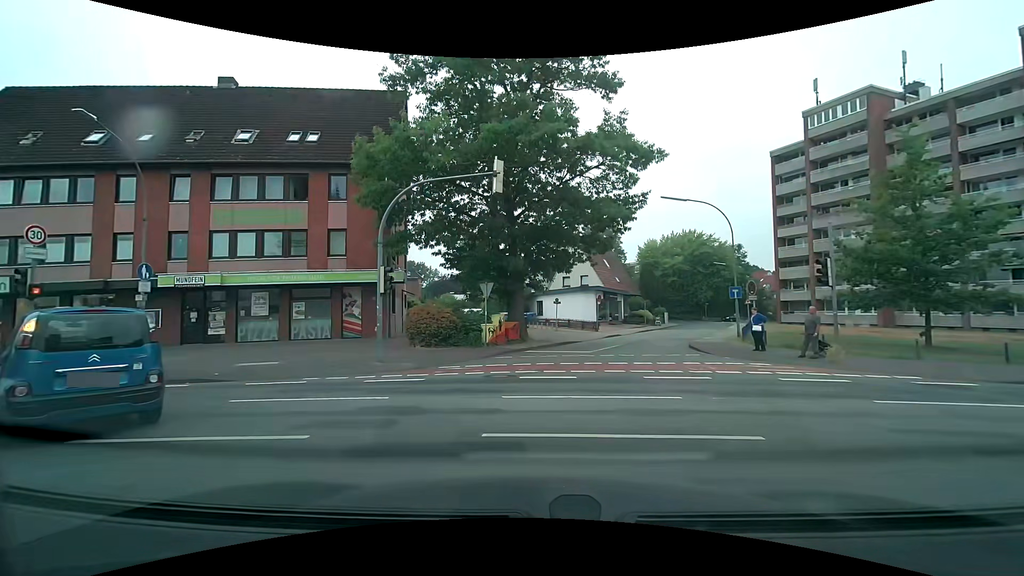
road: residential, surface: asphalt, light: Day
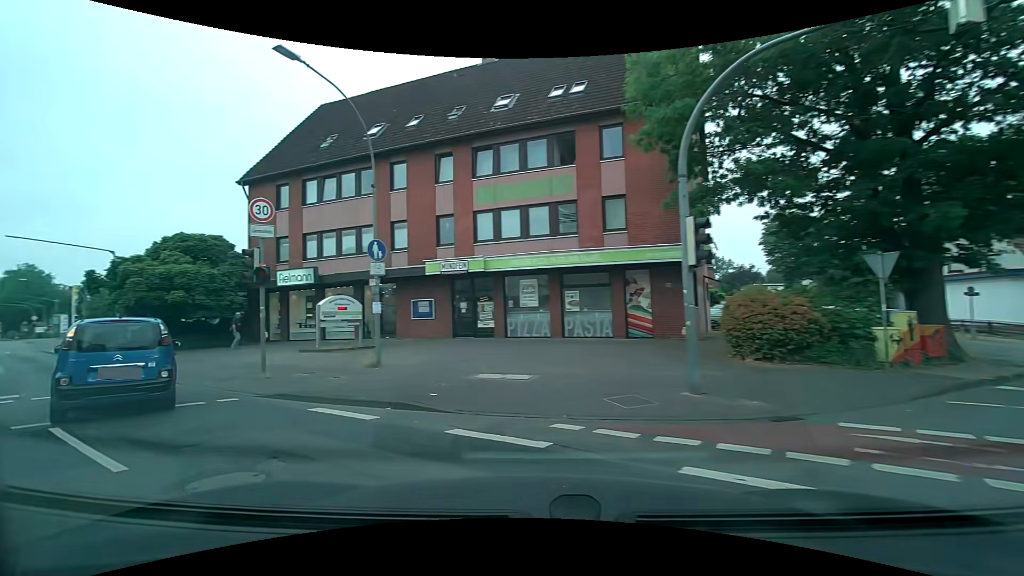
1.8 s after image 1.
(-1.7, +7.4) m; -31°
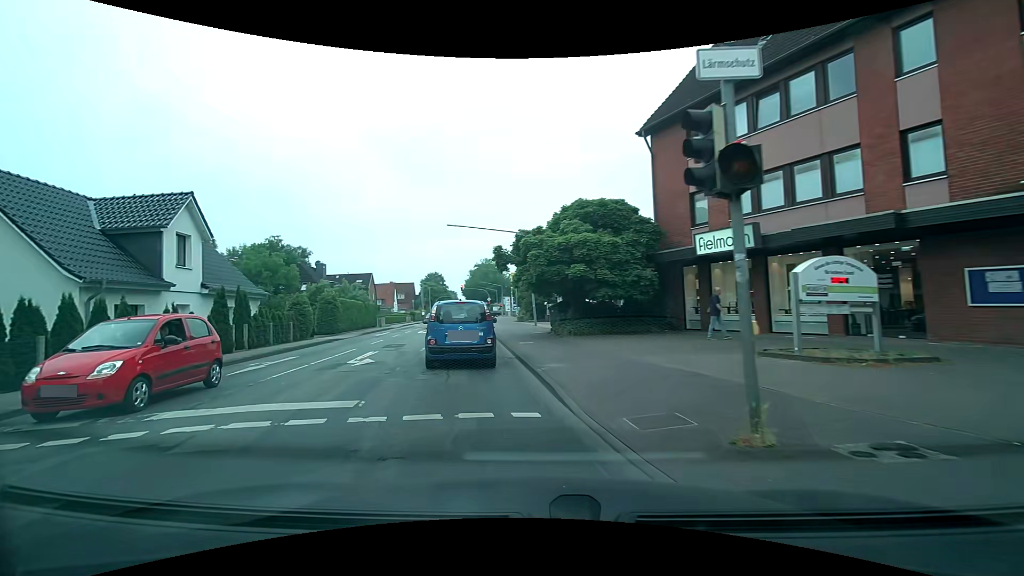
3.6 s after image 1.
(-3.9, +8.0) m; -45°
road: secondary
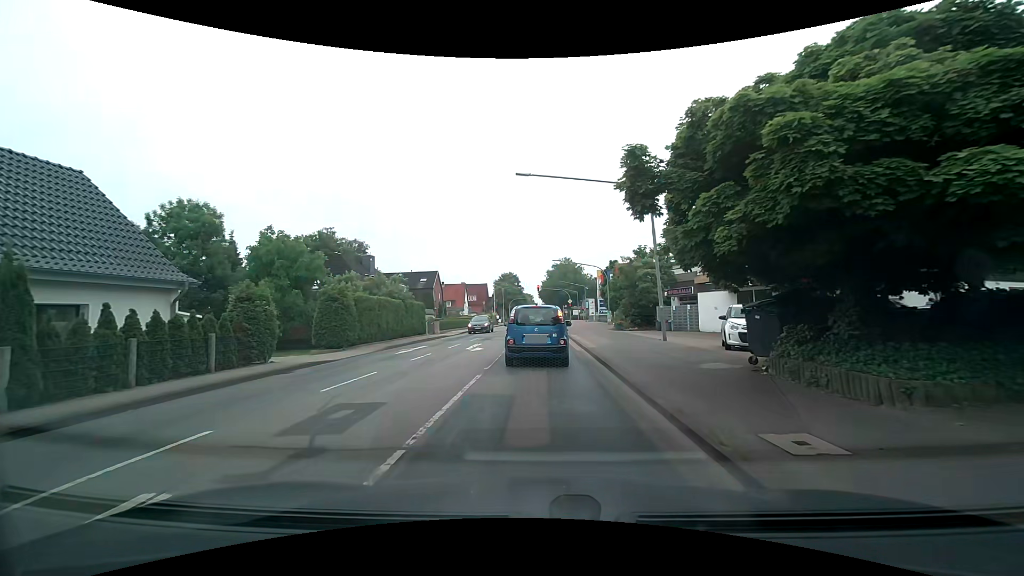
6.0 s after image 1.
(-1.8, +13.9) m; -9°
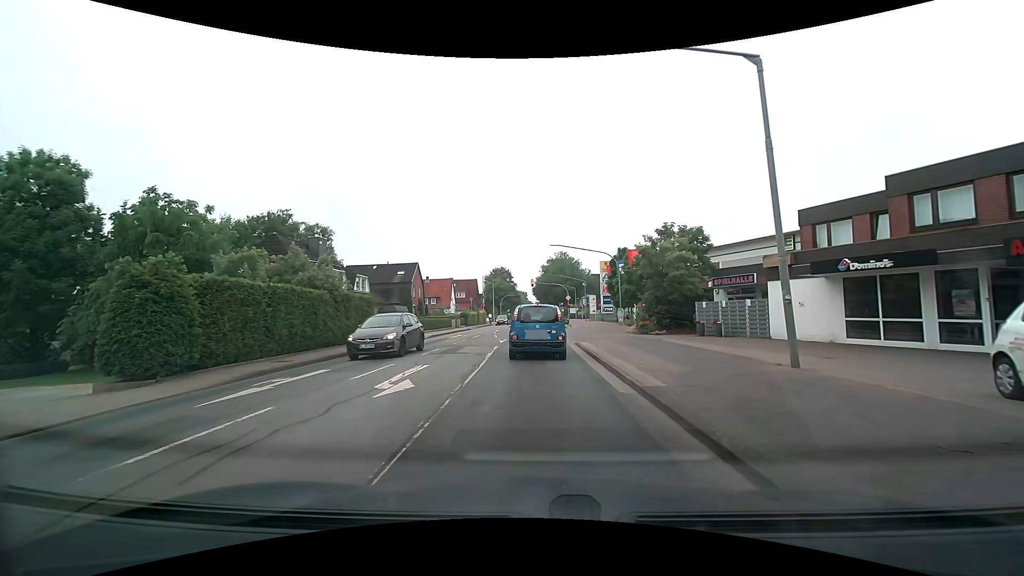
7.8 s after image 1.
(+0.1, +10.9) m; +2°
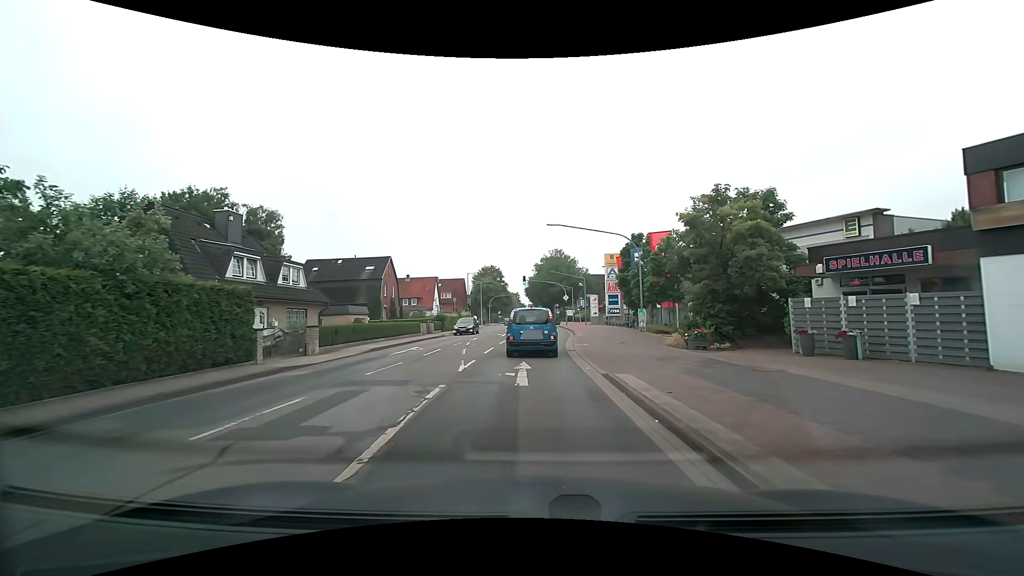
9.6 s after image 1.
(-0.2, +11.3) m; 0°
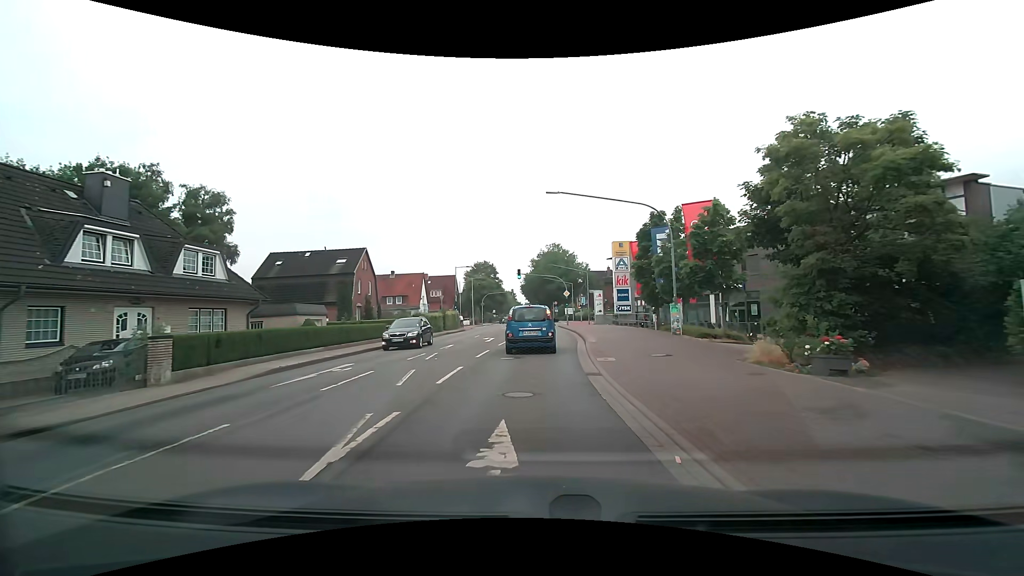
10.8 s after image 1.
(0.0, +8.5) m; 0°
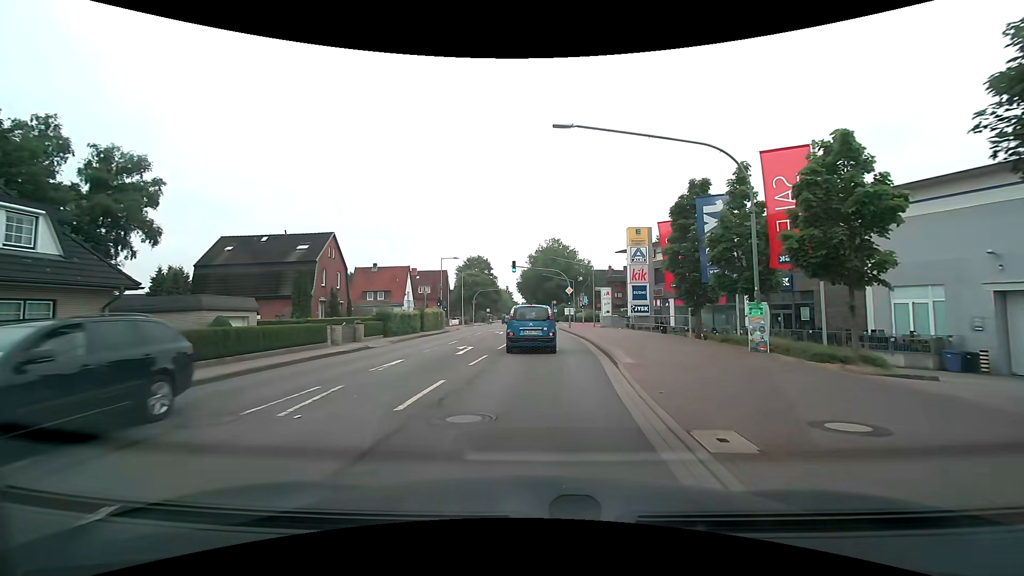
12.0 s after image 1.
(0.0, +8.9) m; -1°
